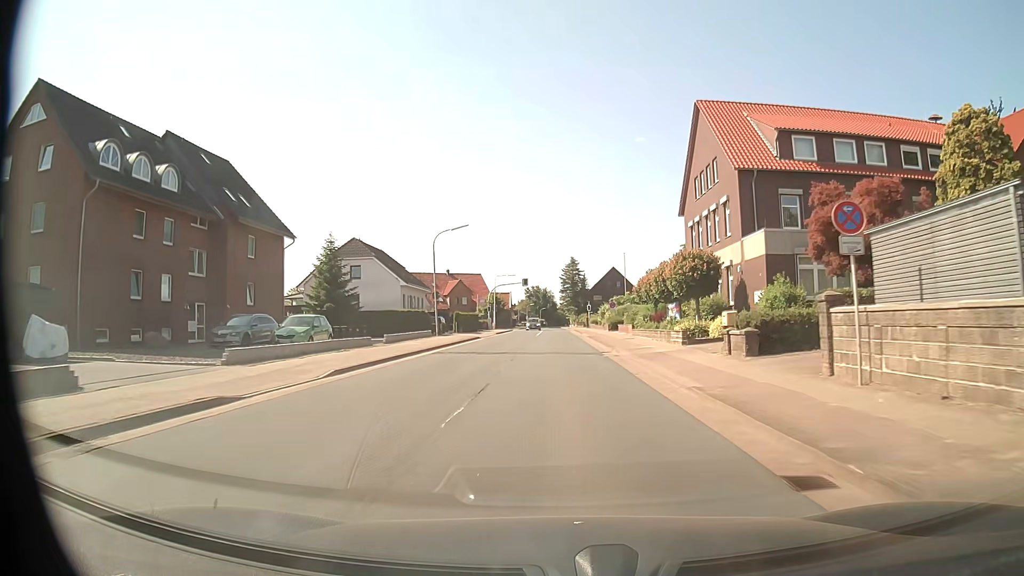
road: secondary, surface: asphalt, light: Day
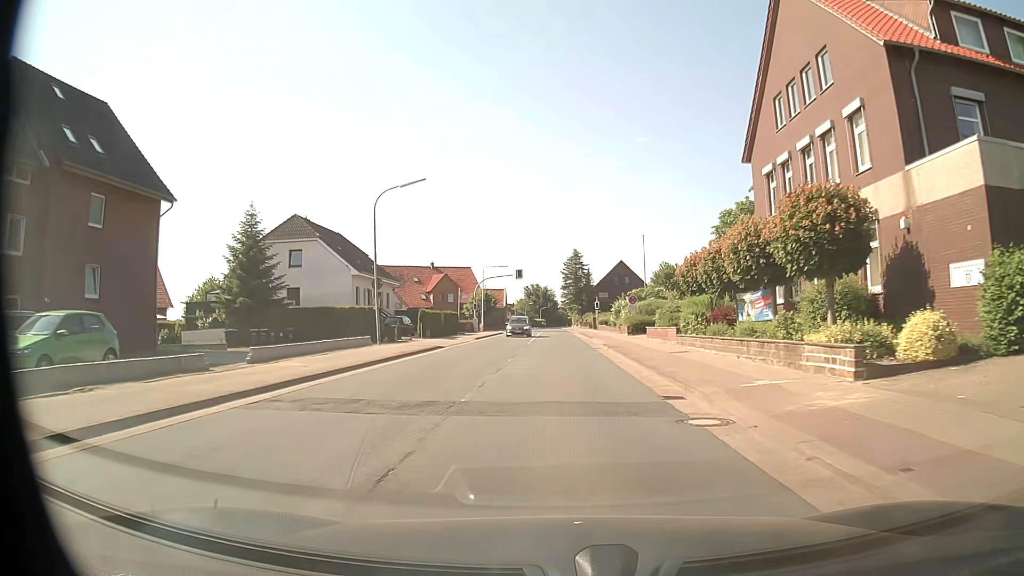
(-0.1, +16.1) m; 0°
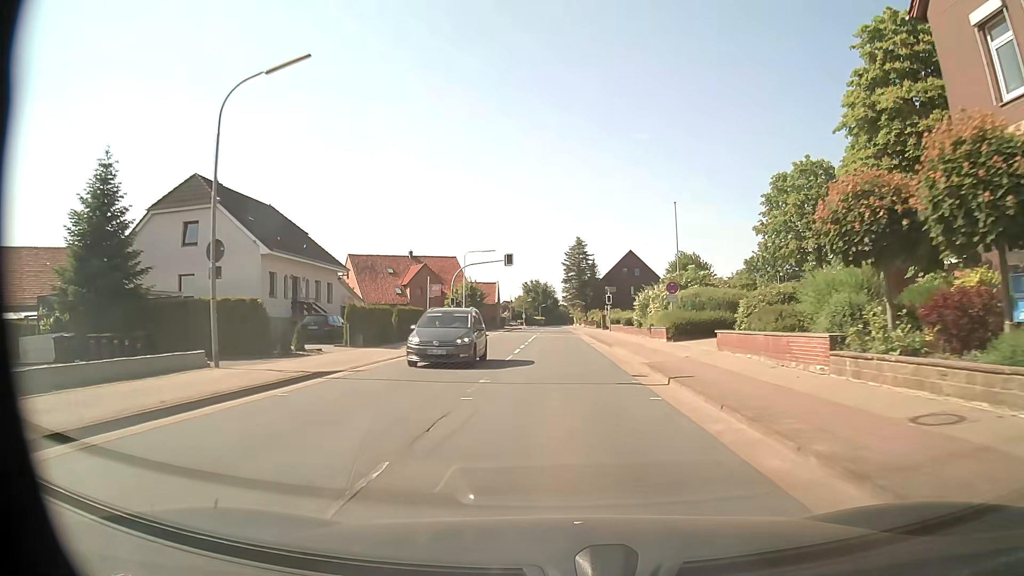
(-0.2, +16.1) m; -1°
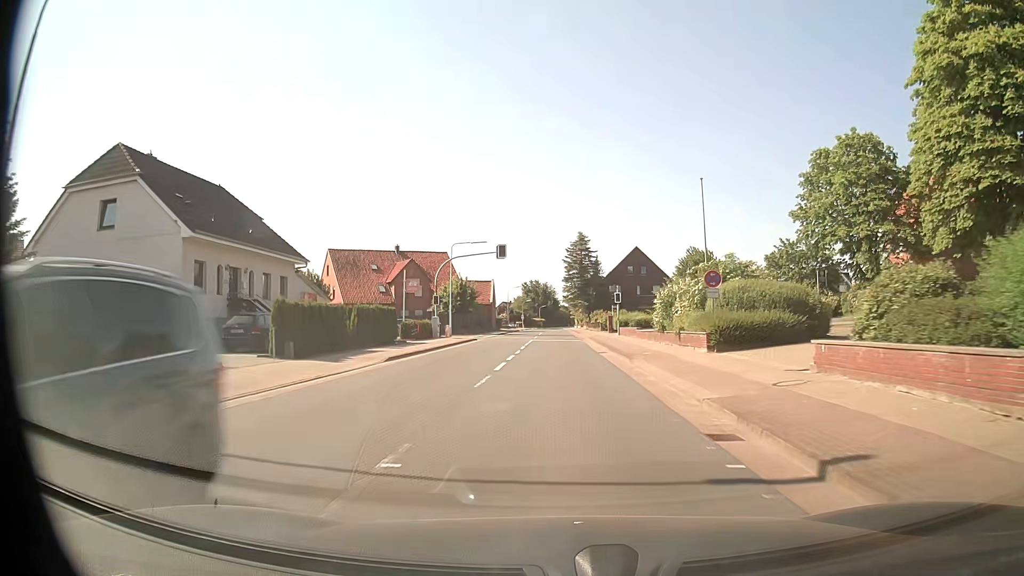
(0.0, +8.1) m; 0°
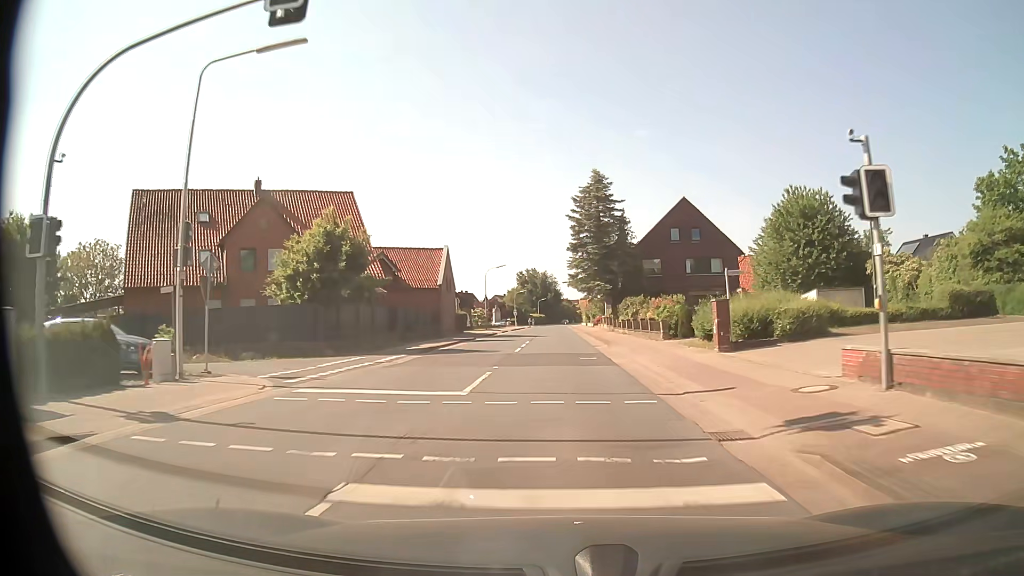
(+0.2, +40.3) m; 0°
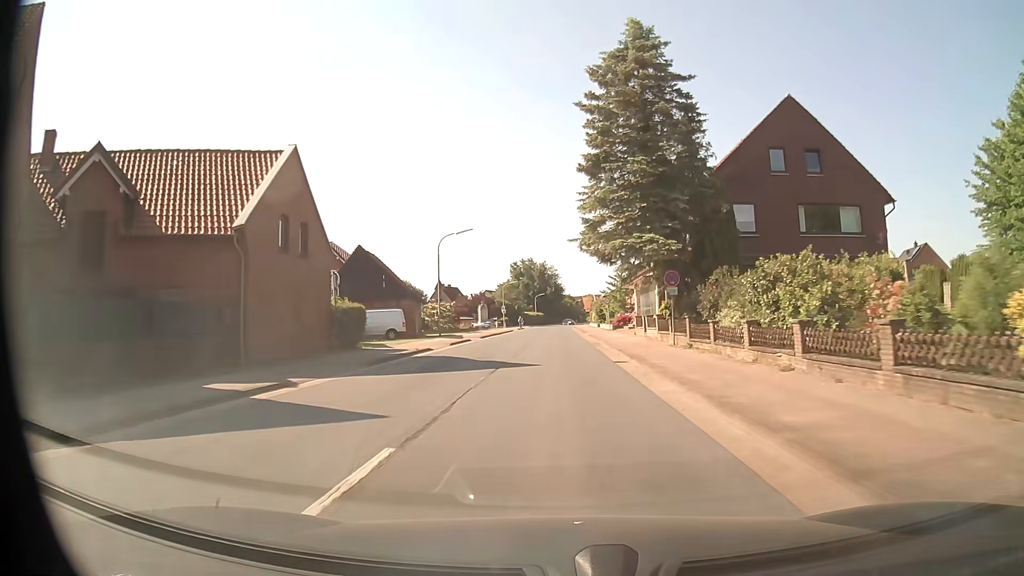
(0.0, +32.3) m; 0°
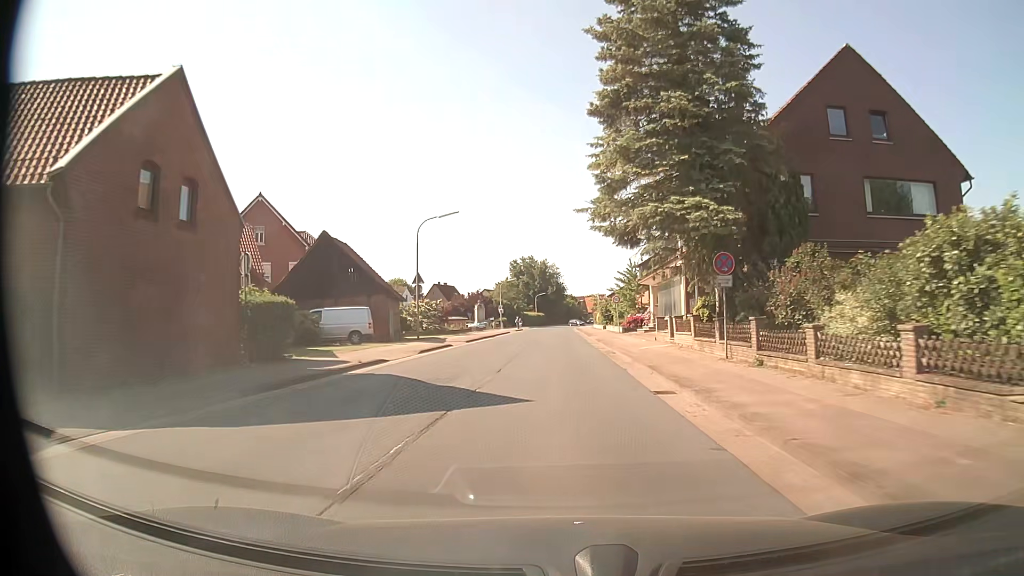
(0.0, +8.1) m; 0°
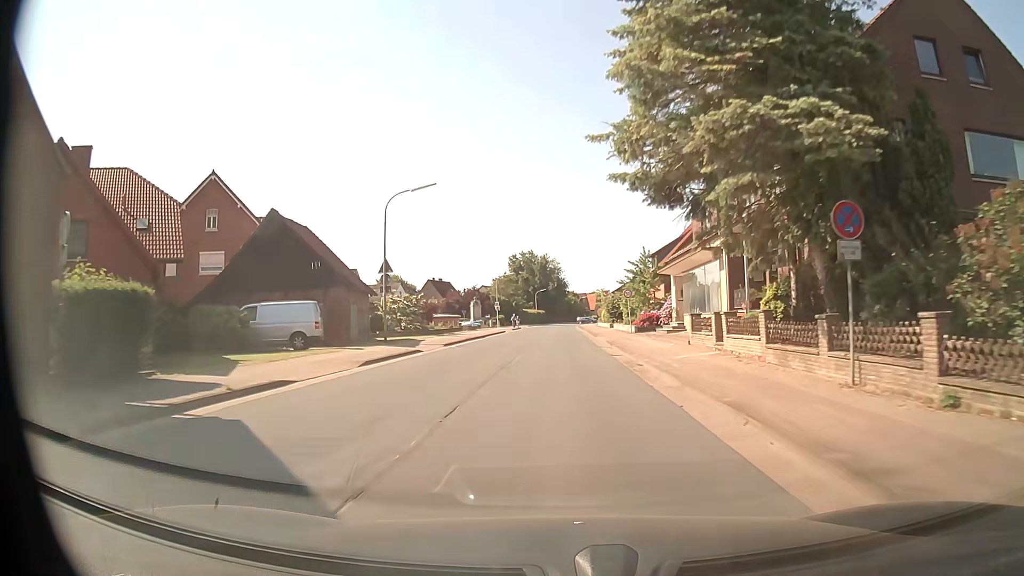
(0.0, +8.1) m; 0°
(0, +10) (0, +20) (0, +30) (0, +40) (0, +50) (0, +60) (0, +70) (0, +80) (+1, +90) (+1, +100) m
